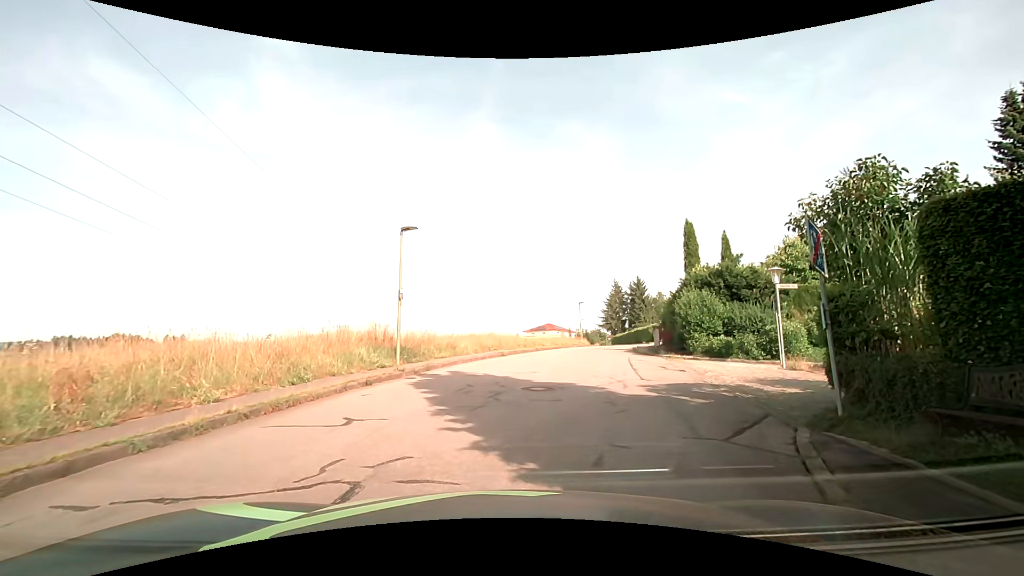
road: residential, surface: asphalt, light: Day
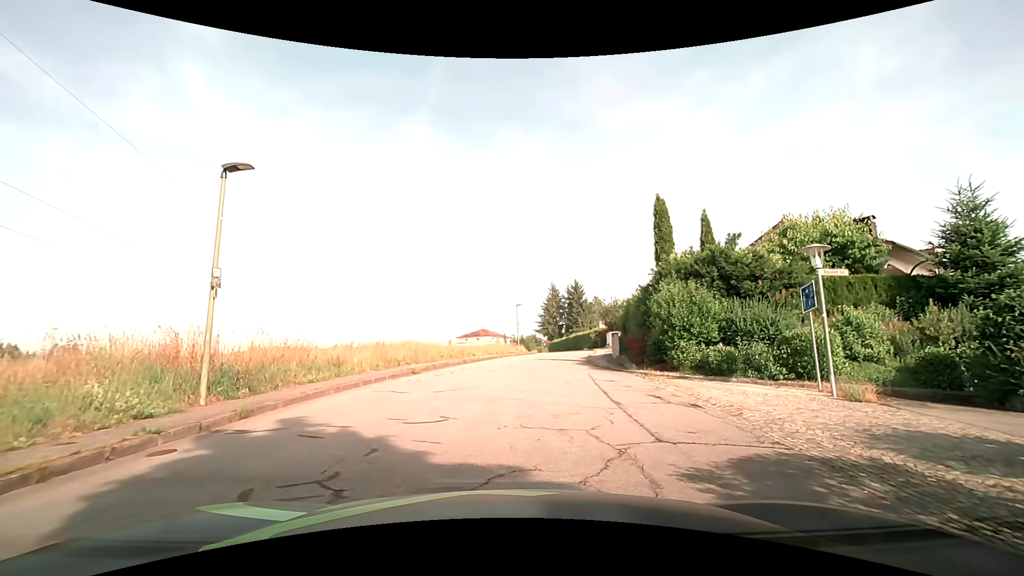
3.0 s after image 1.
(+0.6, +7.0) m; +8°
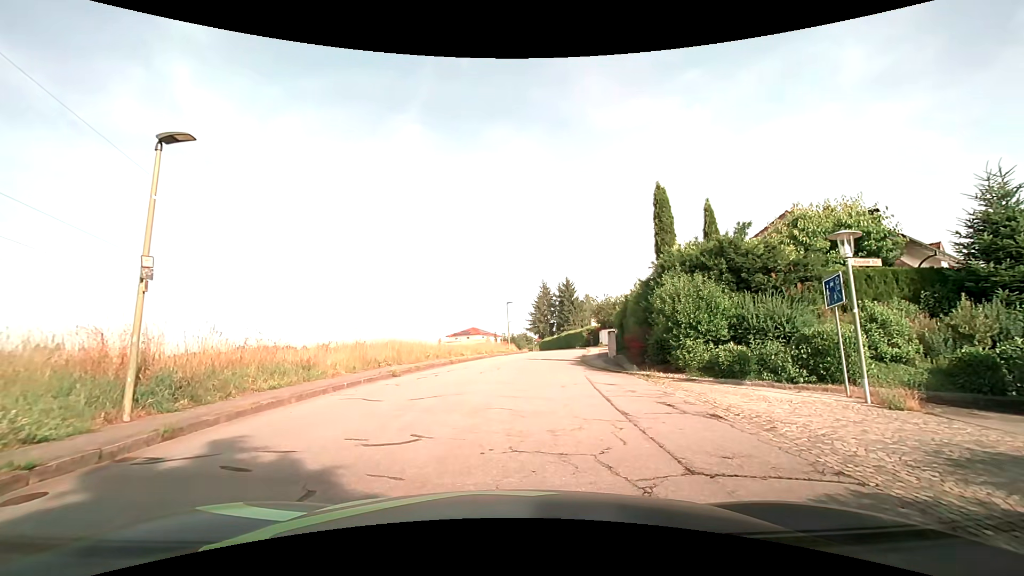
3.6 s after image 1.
(0.0, +1.5) m; +1°
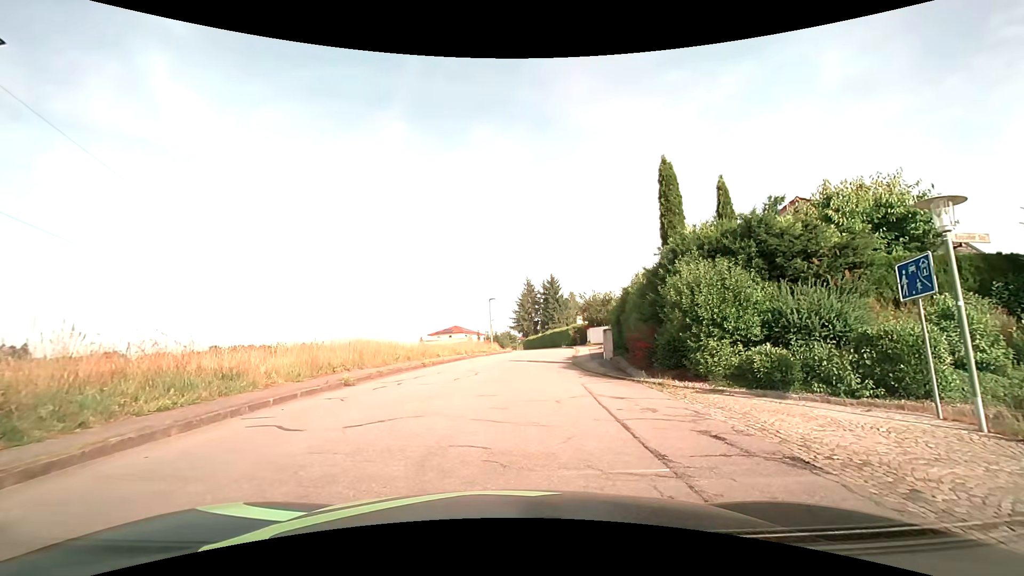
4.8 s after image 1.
(+0.1, +3.0) m; +3°
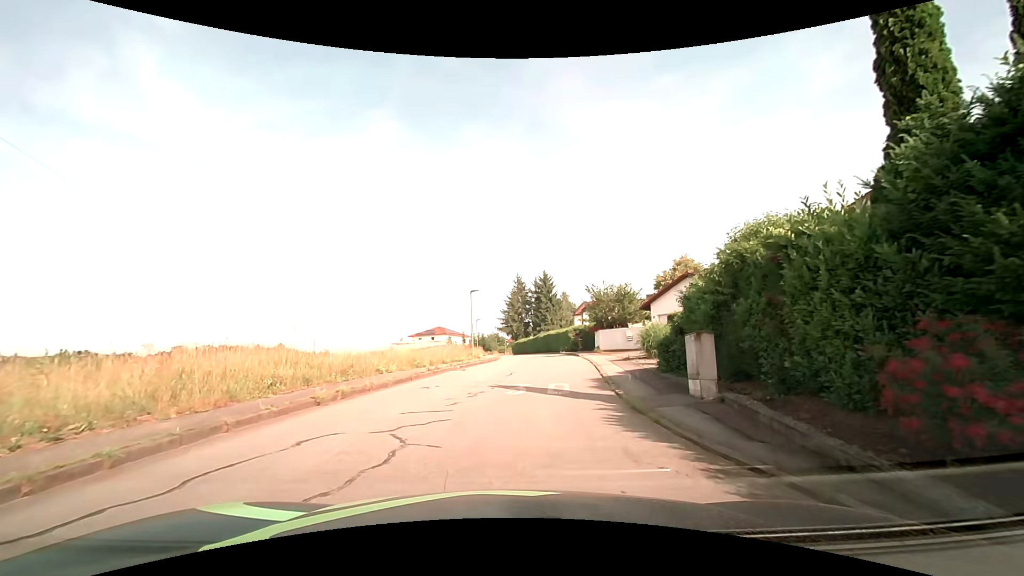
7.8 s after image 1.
(+0.1, +10.9) m; +1°
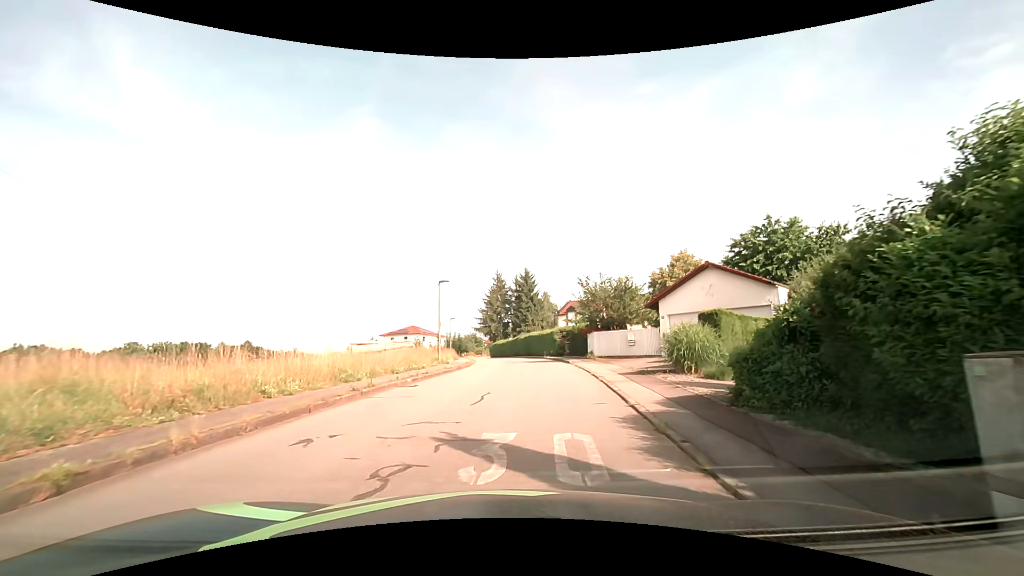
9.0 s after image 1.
(+0.1, +6.6) m; +3°
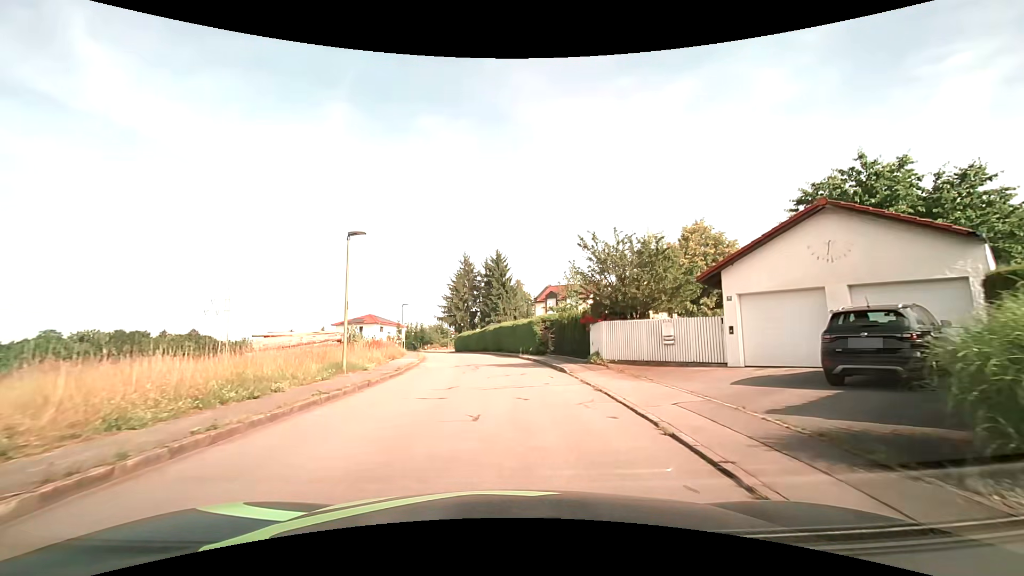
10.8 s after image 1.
(+0.4, +11.9) m; +3°
(0, +10) (0, +20) (-1, +30) (-2, +40) (-4, +50) (-7, +59) (-9, +69) (-11, +79) (-12, +89) (-12, +99) m
